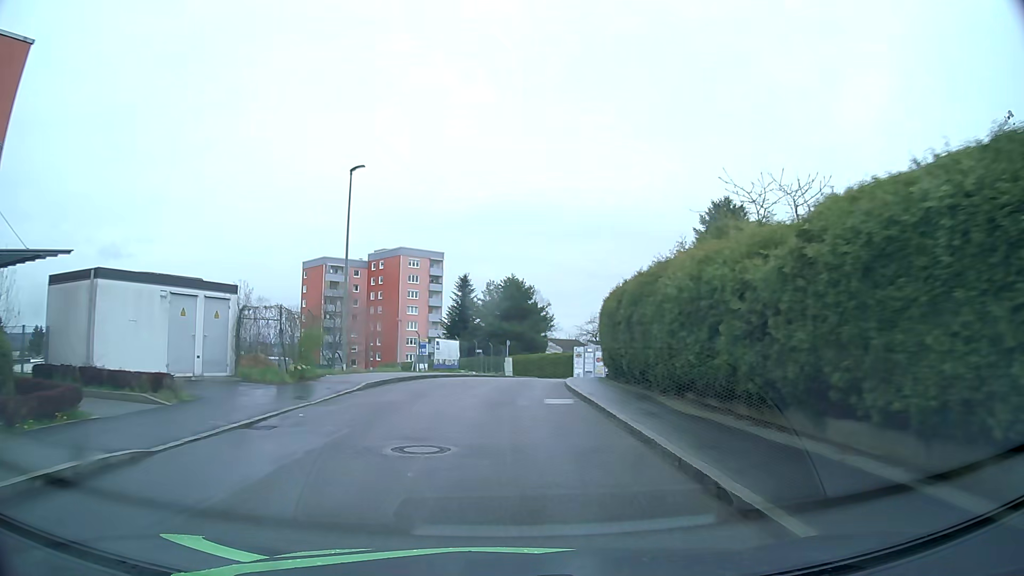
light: Day
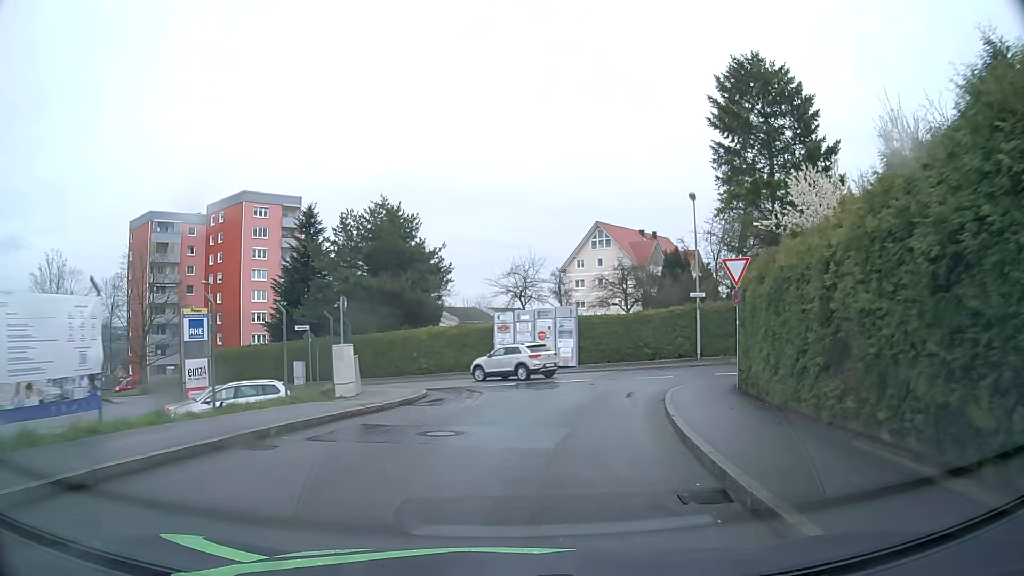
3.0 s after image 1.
(+1.3, +31.1) m; +9°
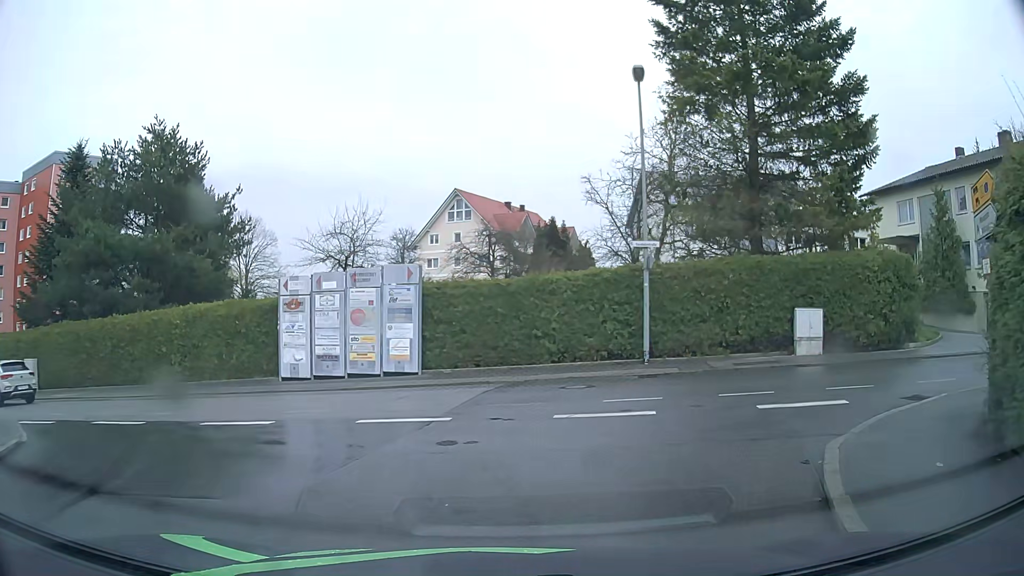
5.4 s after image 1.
(+1.5, +14.9) m; +12°
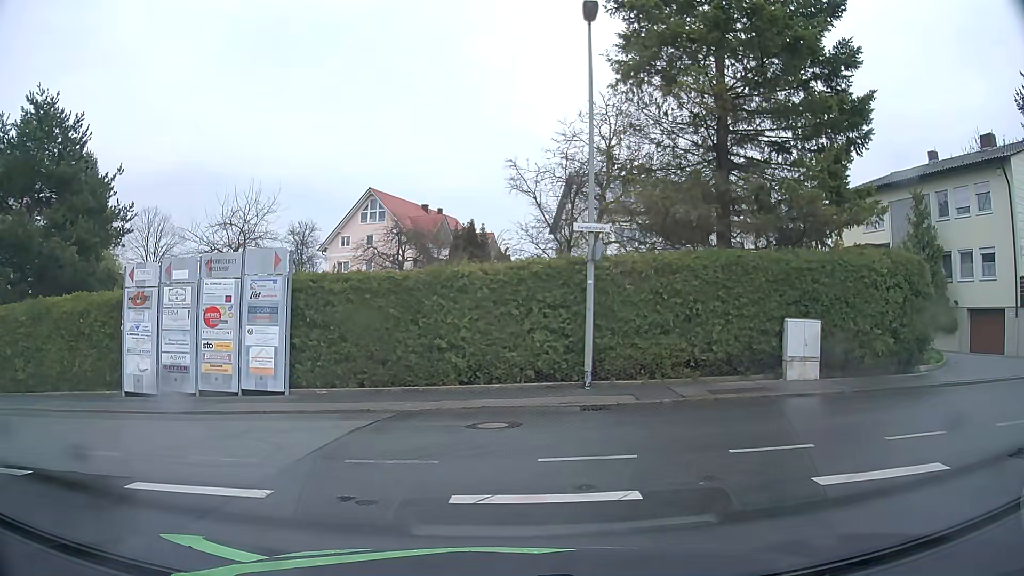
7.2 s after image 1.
(+0.2, +4.4) m; +6°
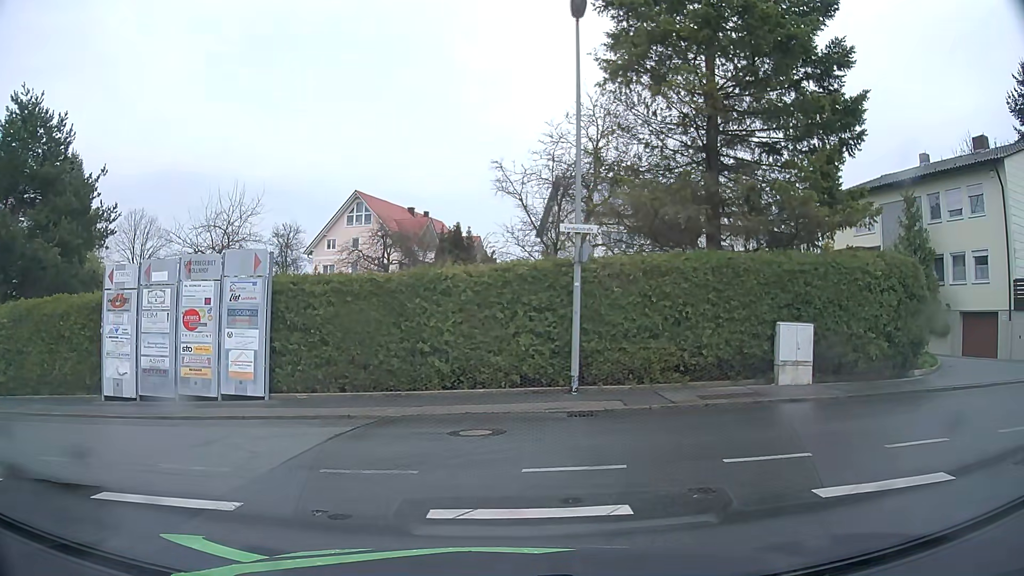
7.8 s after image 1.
(0.0, +0.3) m; 0°
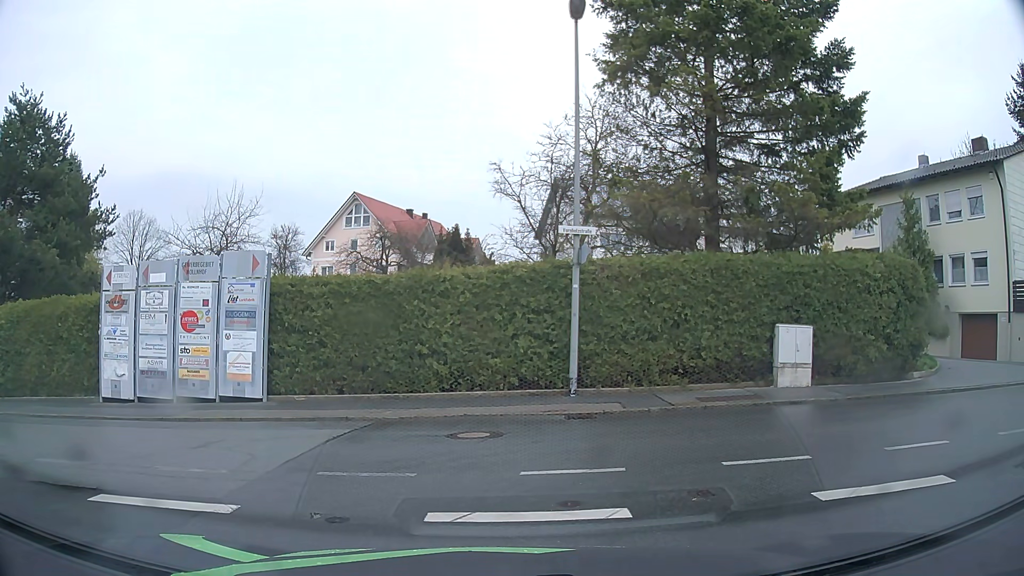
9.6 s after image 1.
(0.0, +0.1) m; 0°
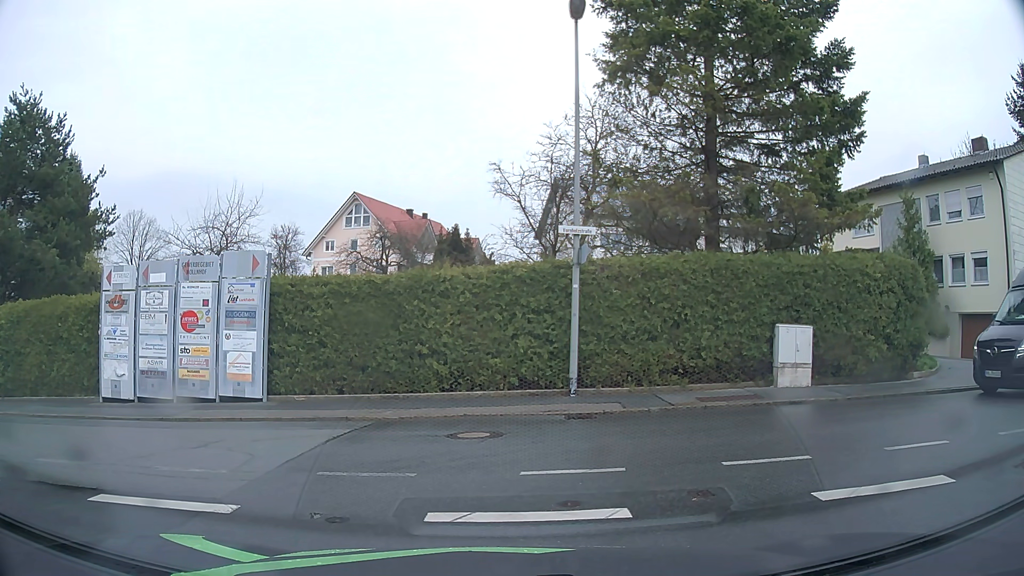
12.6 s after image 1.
(0.0, 0.0) m; 0°
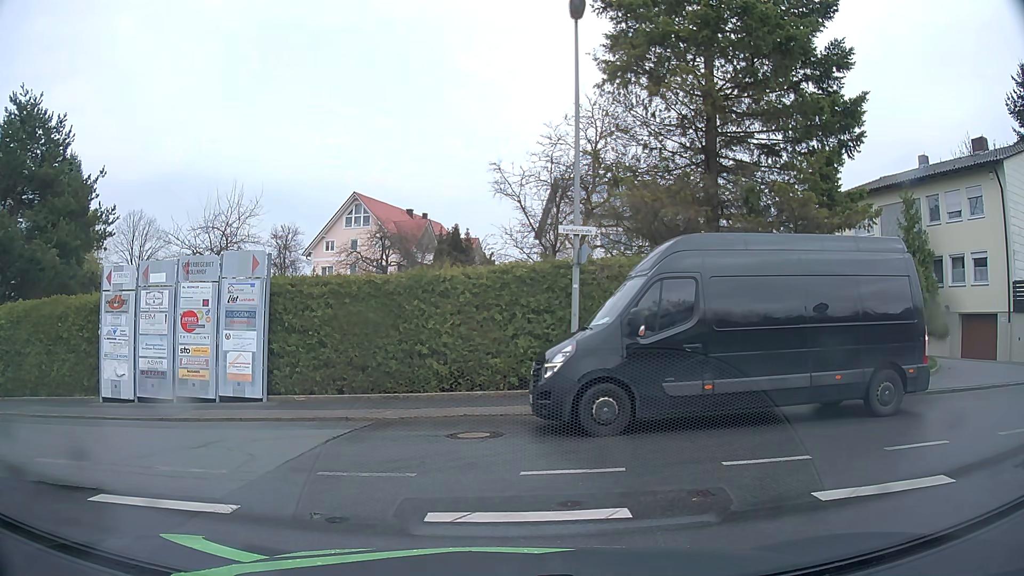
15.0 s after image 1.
(0.0, 0.0) m; 0°
(+4, +8) (+14, +9) (+24, +10) (+34, +11) (+44, +11) (+54, +12) (+64, +13) (+74, +14) (+84, +14) (+94, +15) m
